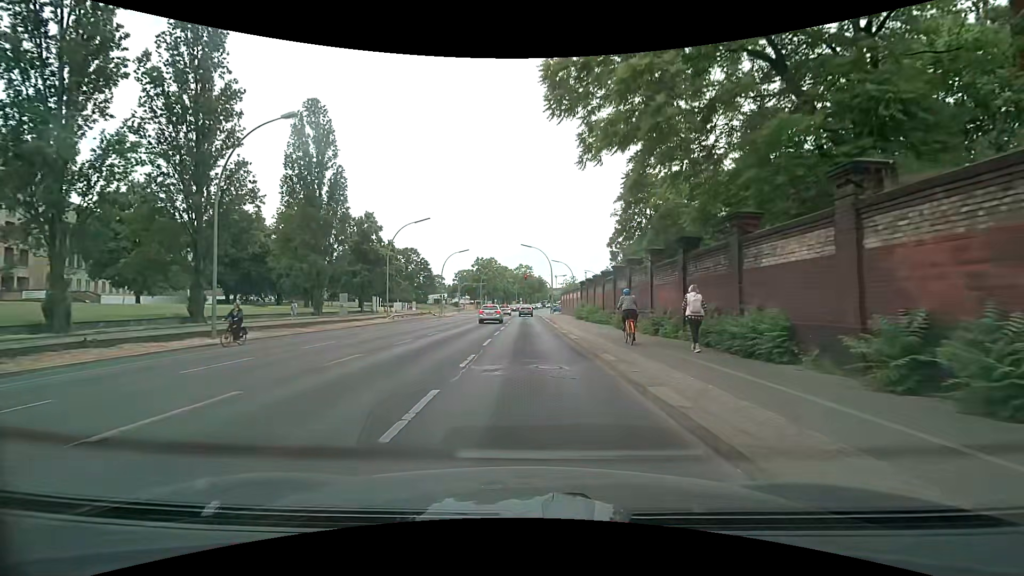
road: secondary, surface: asphalt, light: Day
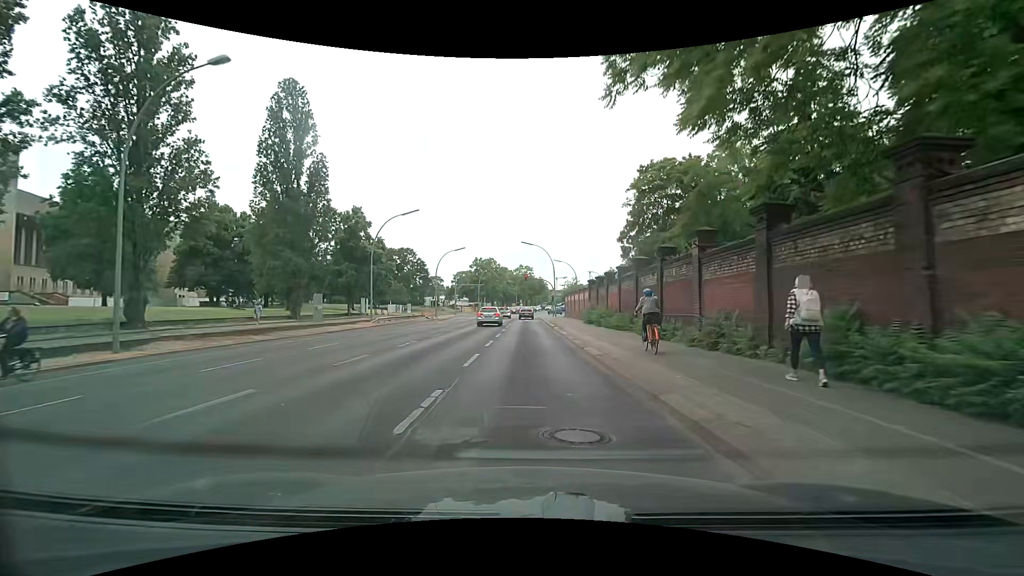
(0.0, +5.5) m; 0°
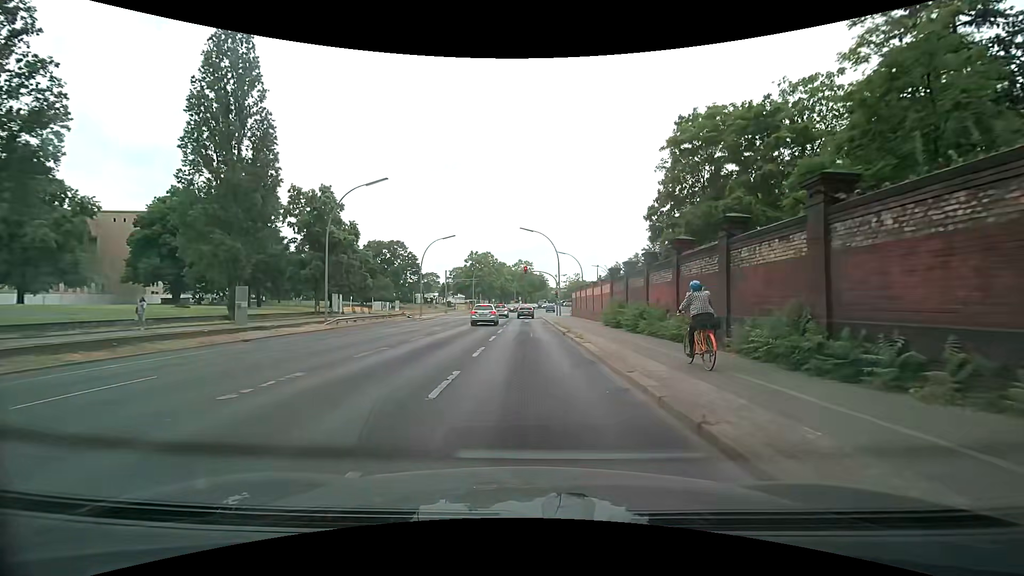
(+0.1, +10.2) m; +1°
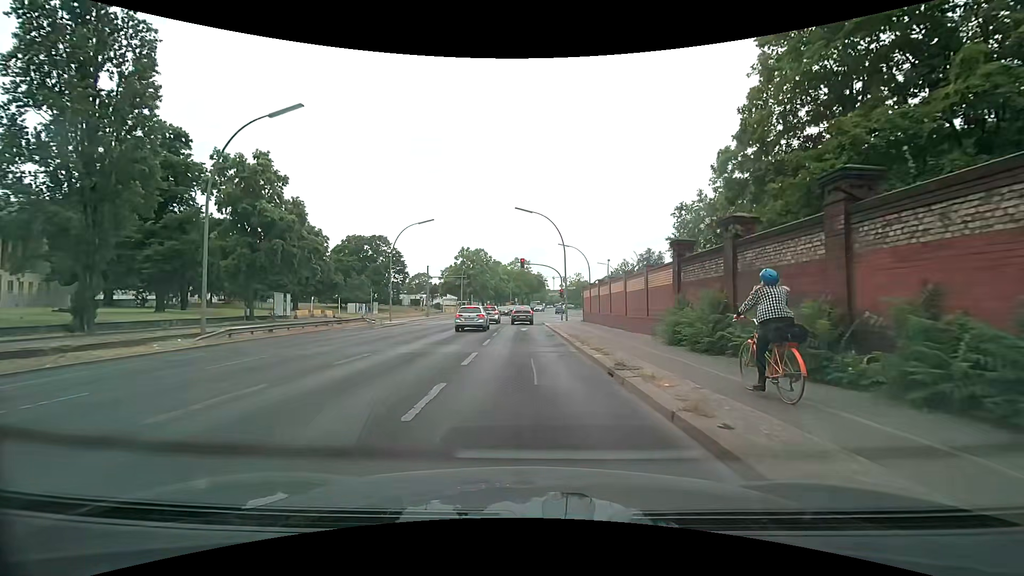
(0.0, +13.1) m; +1°
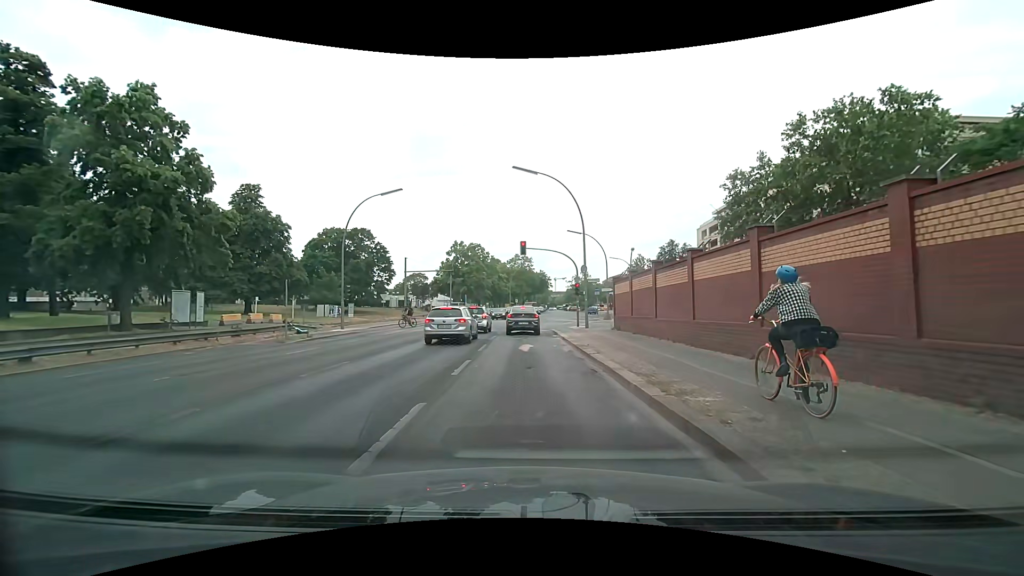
(-0.1, +13.9) m; -1°
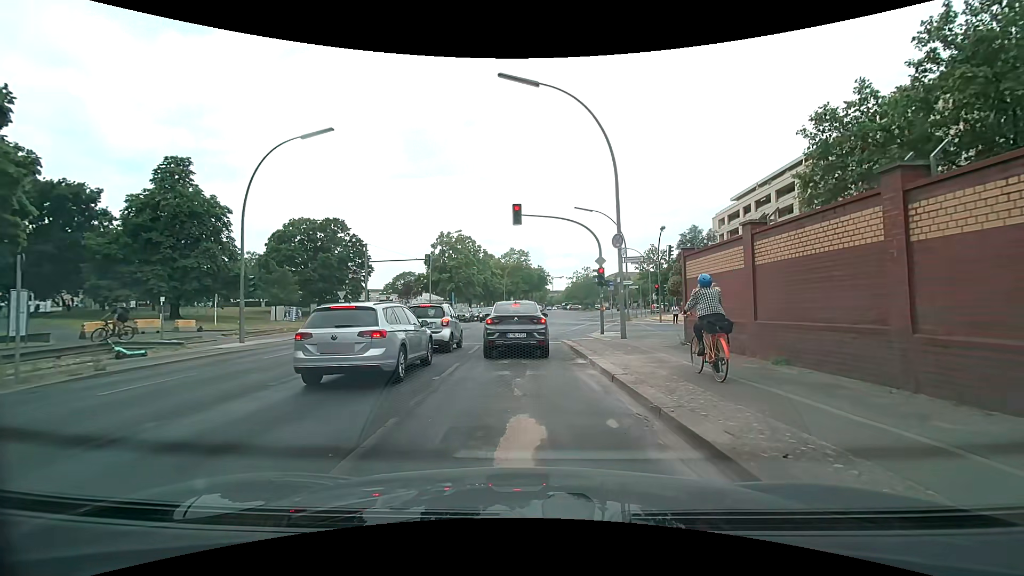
(+0.2, +12.6) m; +1°
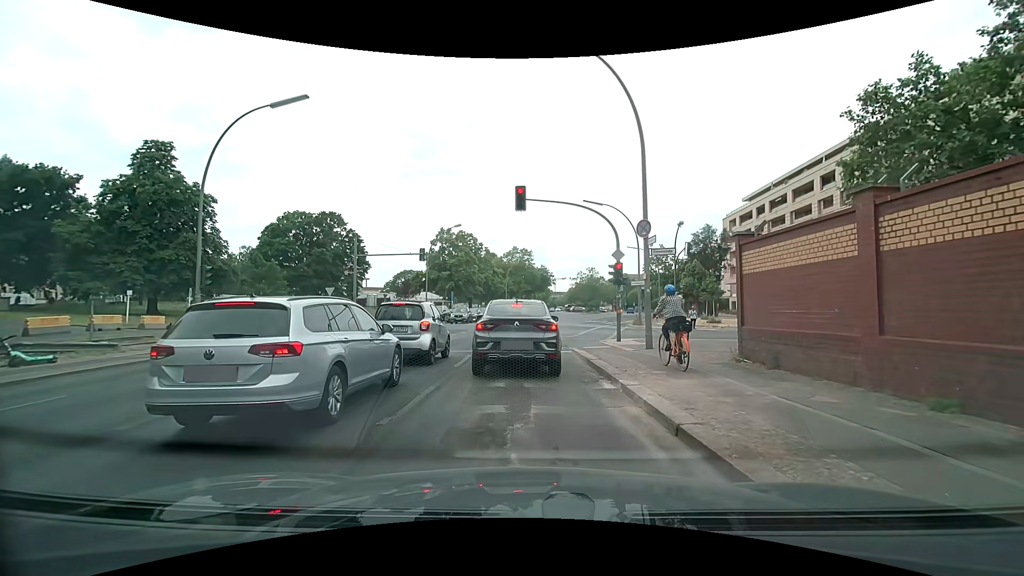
(0.0, +3.6) m; 0°
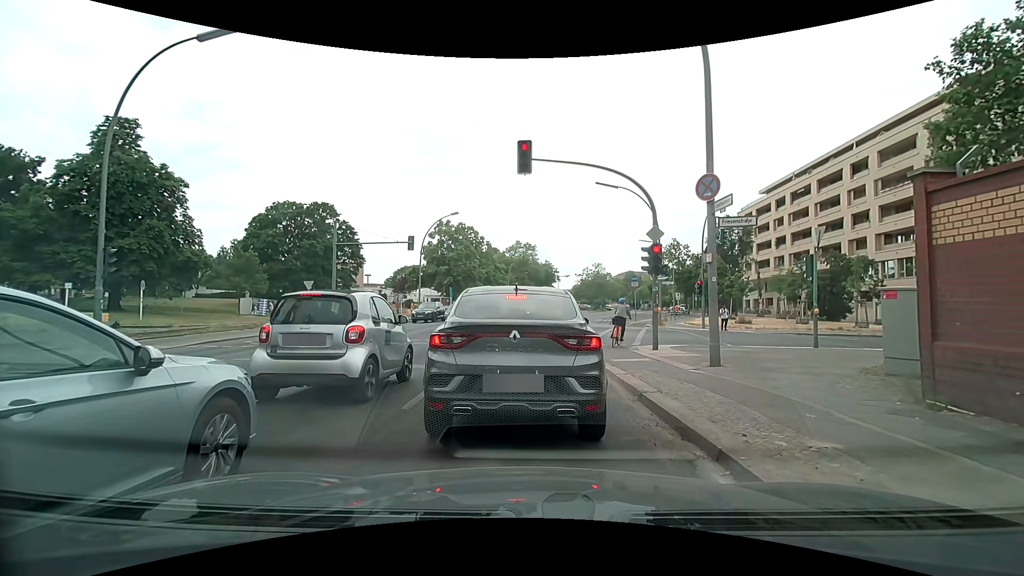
(0.0, +4.9) m; -1°
